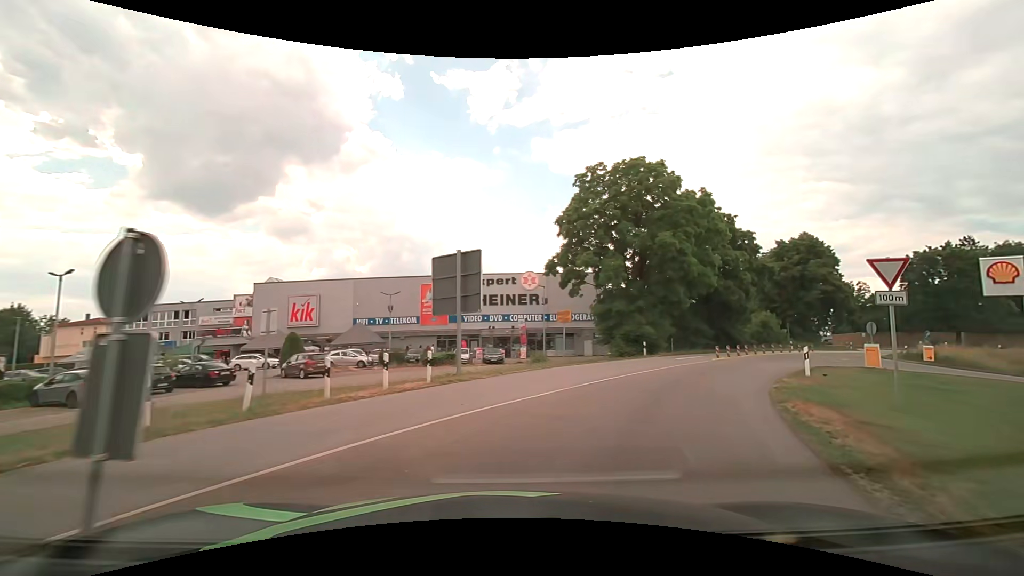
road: primary_link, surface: asphalt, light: Day
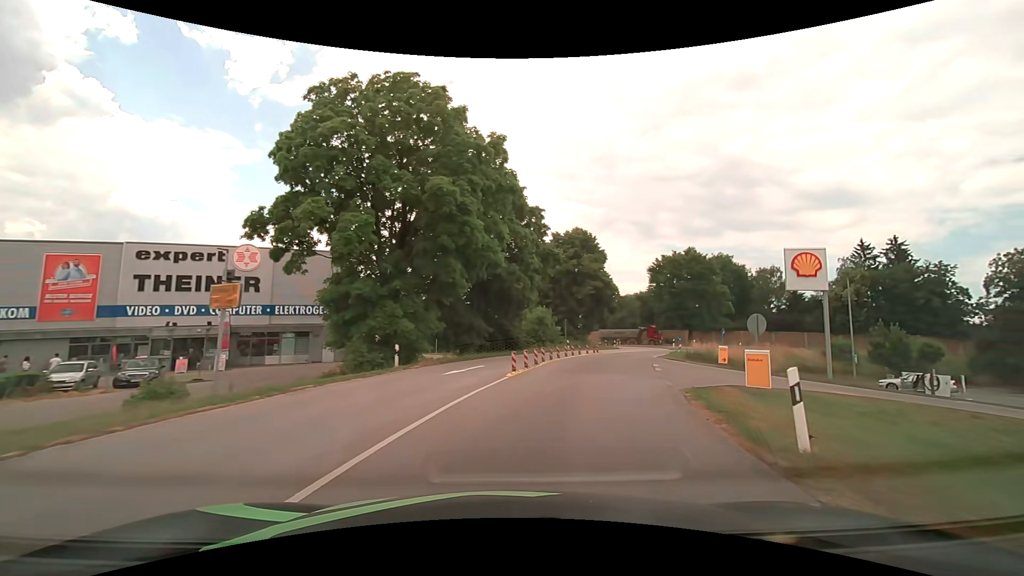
(+3.4, +13.7) m; +26°
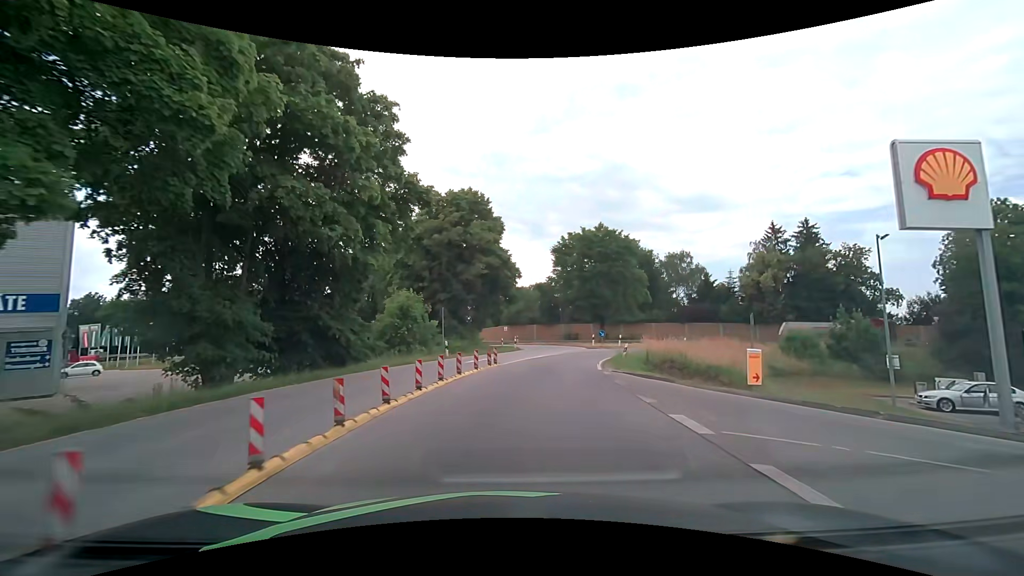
(+2.8, +17.9) m; +13°
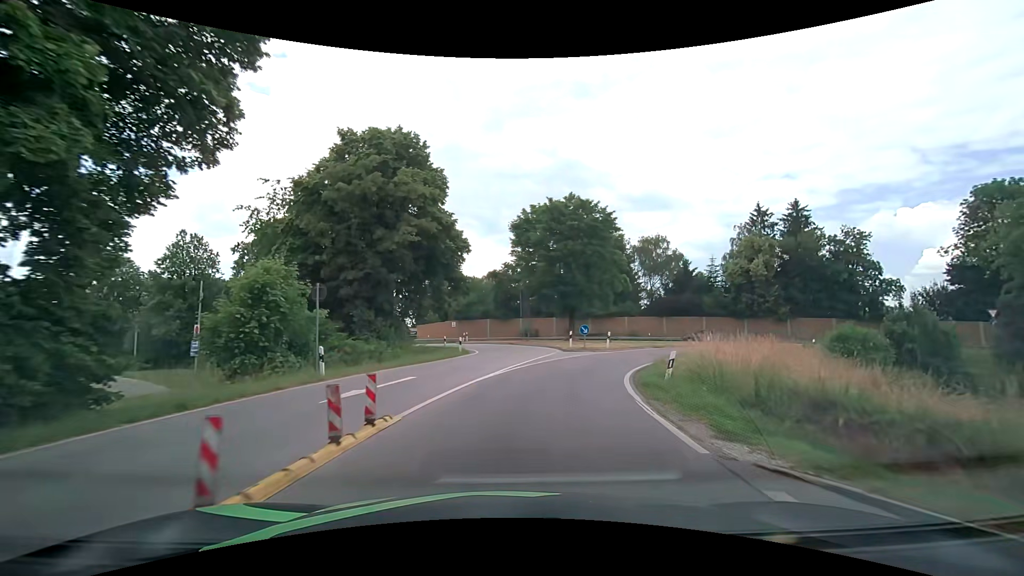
(+0.5, +13.2) m; +5°
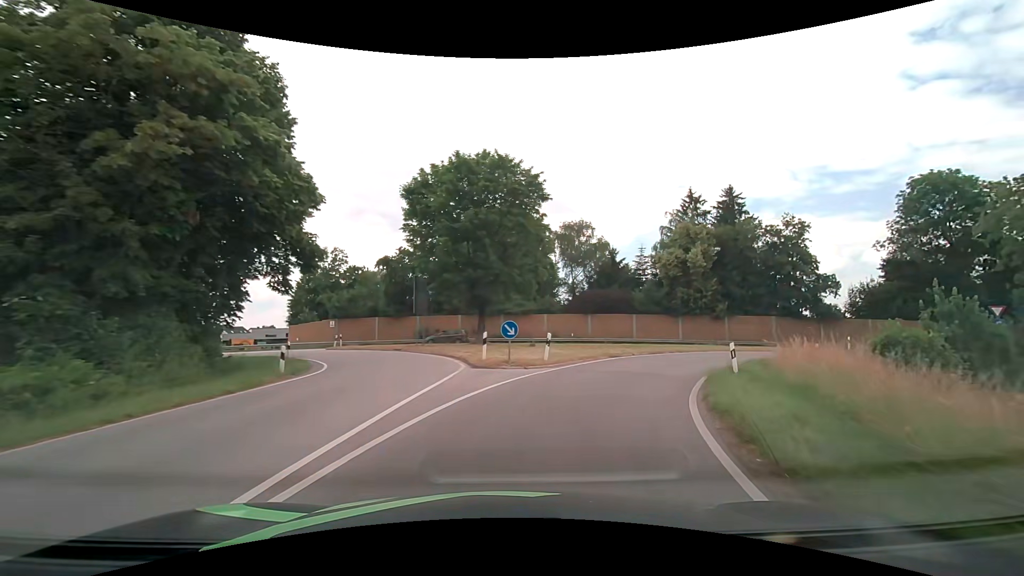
(+1.0, +12.9) m; +10°
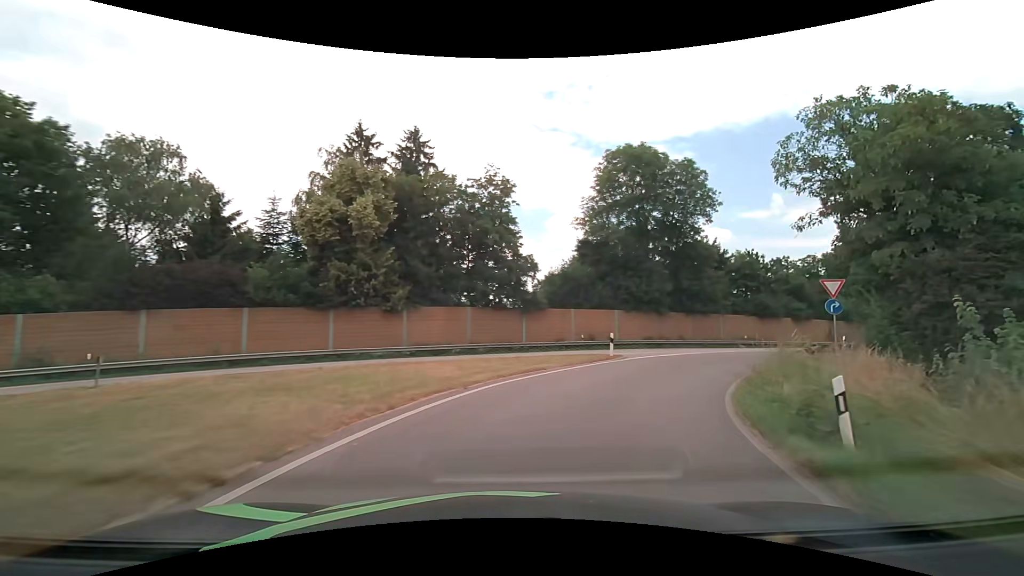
(+7.5, +23.0) m; +37°
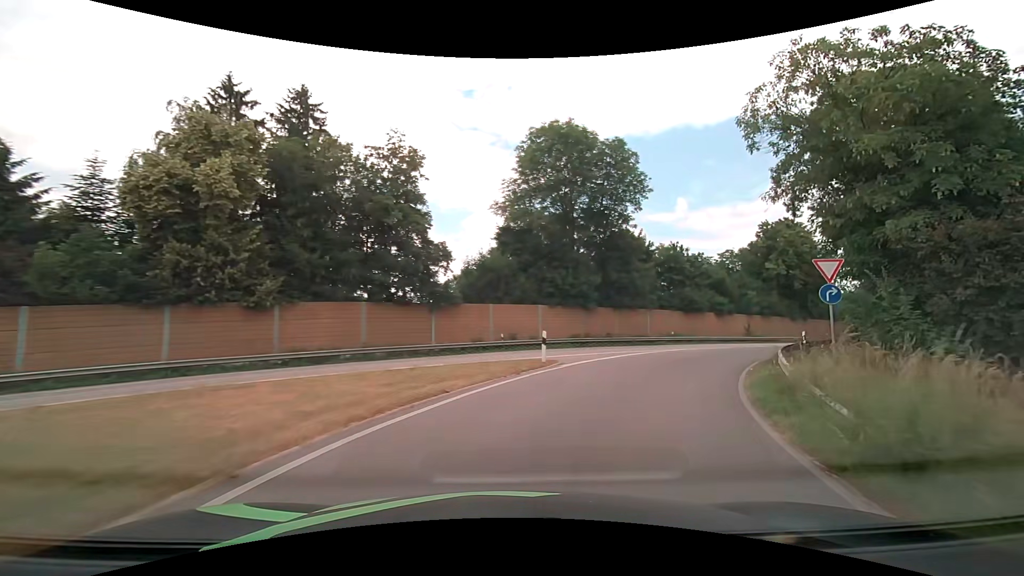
(+0.5, +6.3) m; +9°
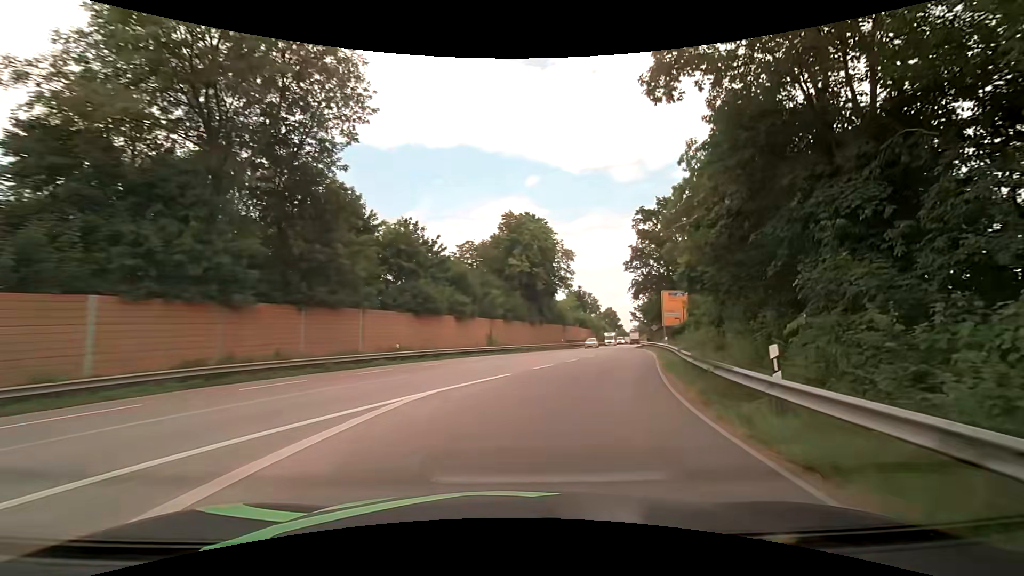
(+5.5, +19.1) m; +31°
